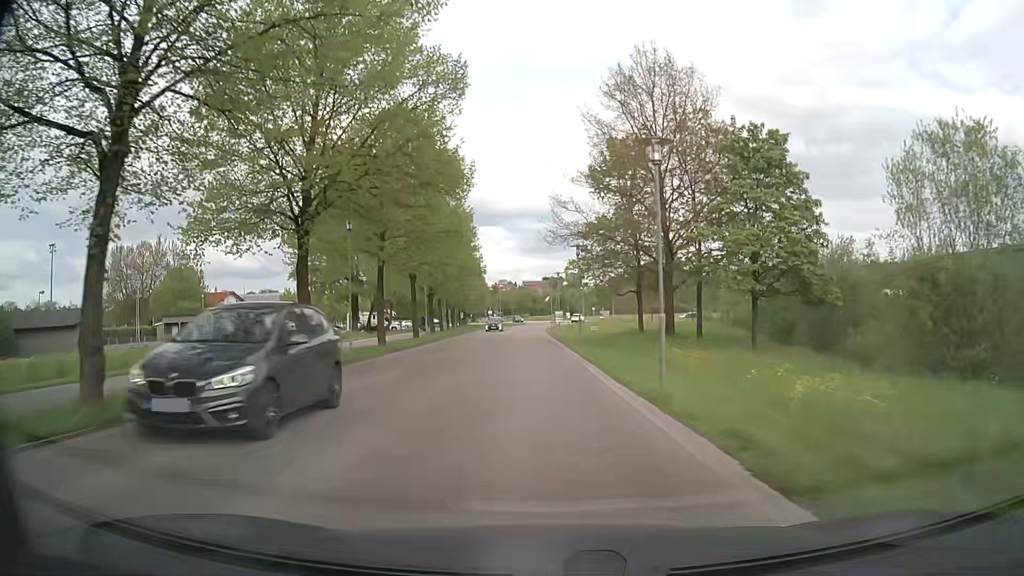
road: tertiary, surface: asphalt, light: Day
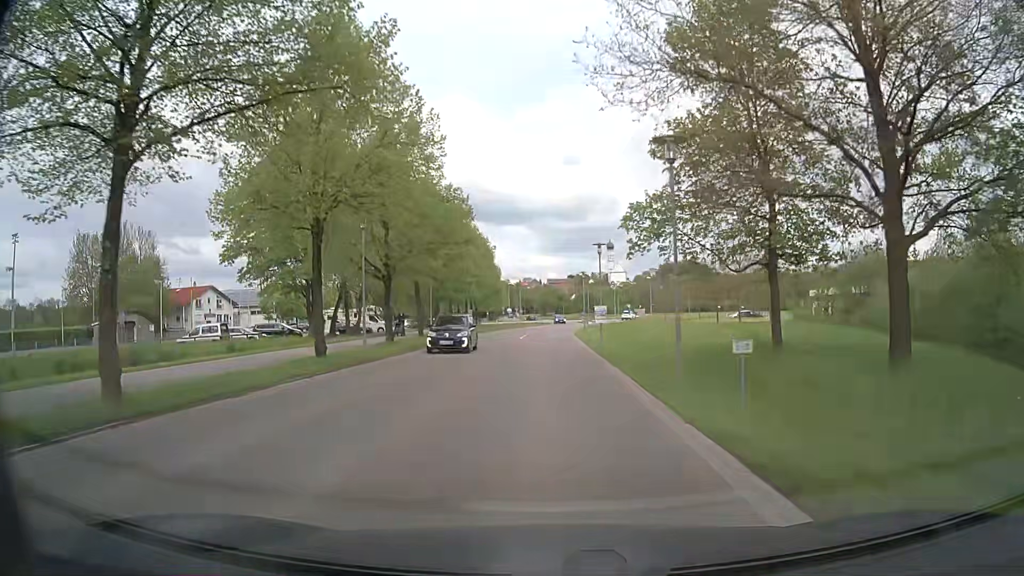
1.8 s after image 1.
(-0.5, +20.4) m; -2°
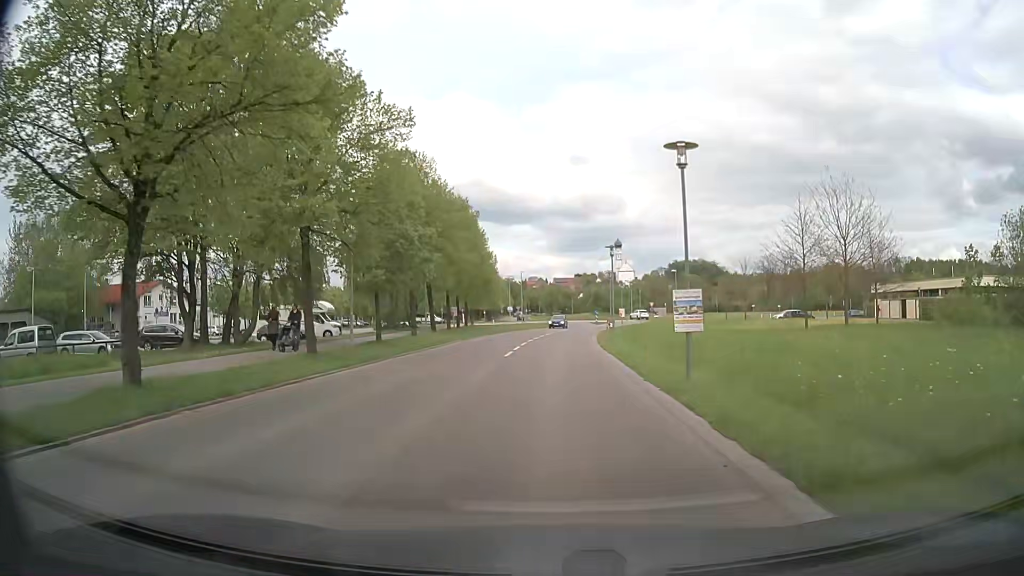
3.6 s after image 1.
(-0.2, +19.8) m; -1°
